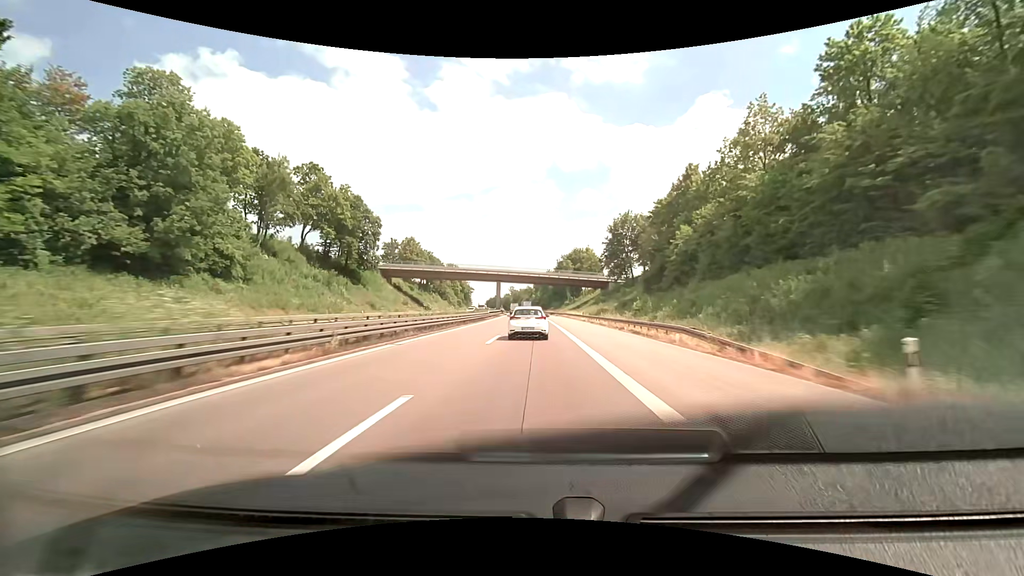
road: motorway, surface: asphalt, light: Day
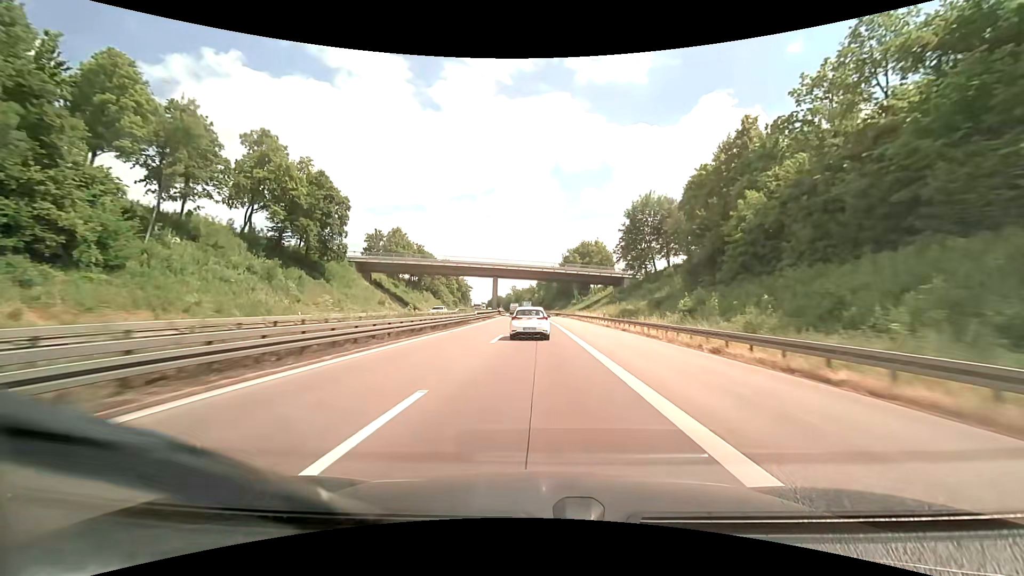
(-0.1, +17.4) m; 0°
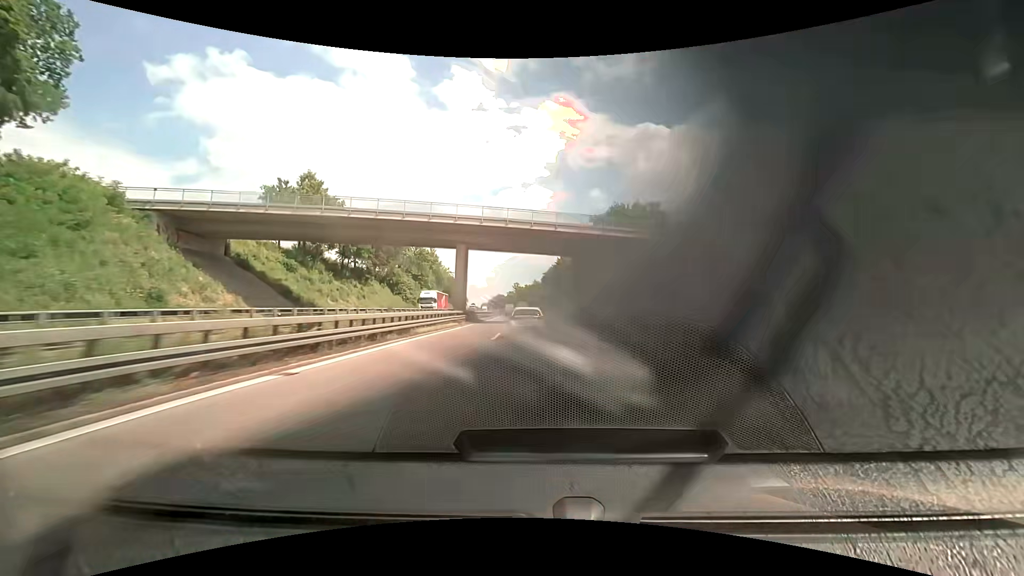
(-0.3, +51.8) m; -1°
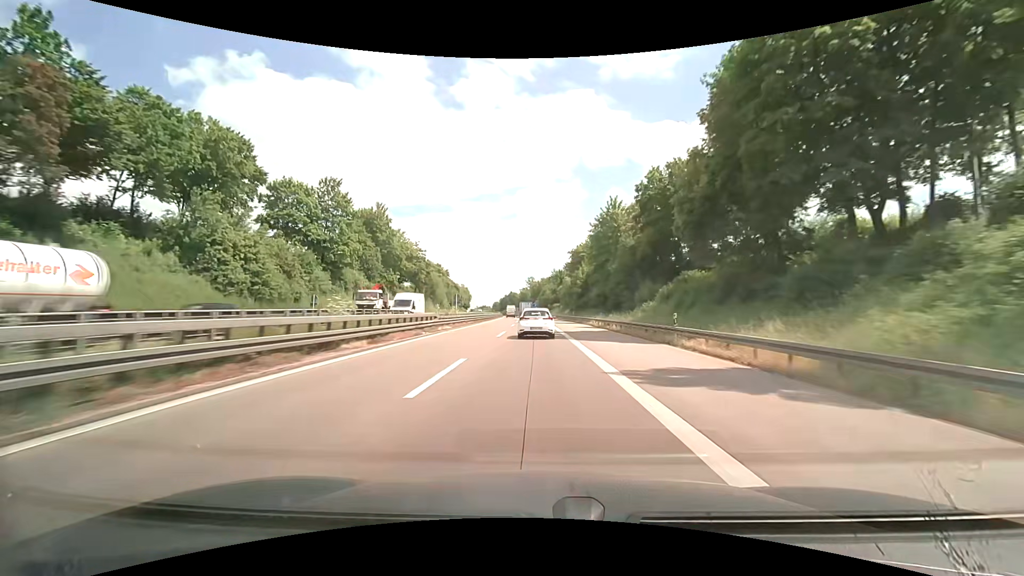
(-1.0, +69.0) m; -2°
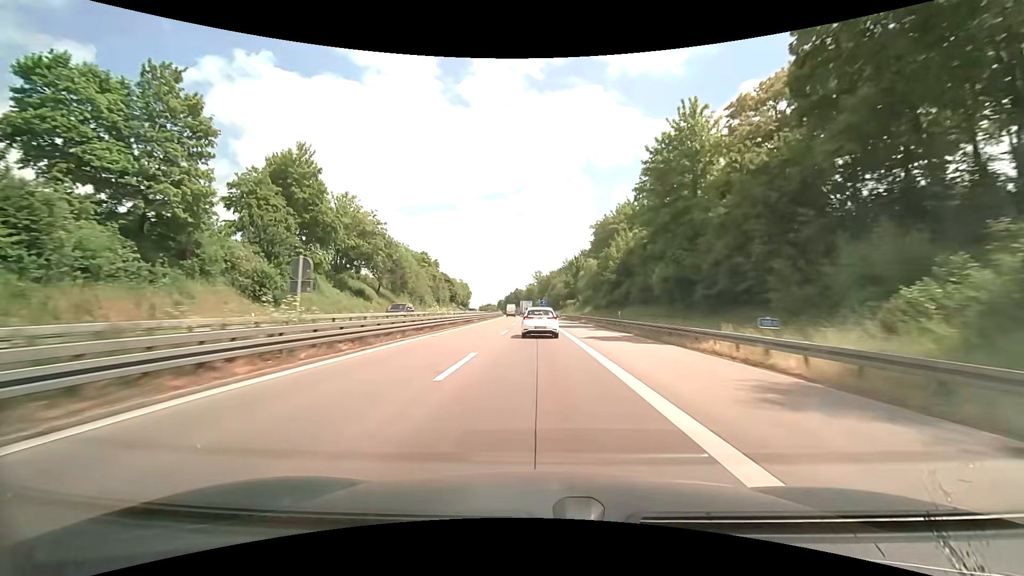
(0.0, +34.5) m; 0°
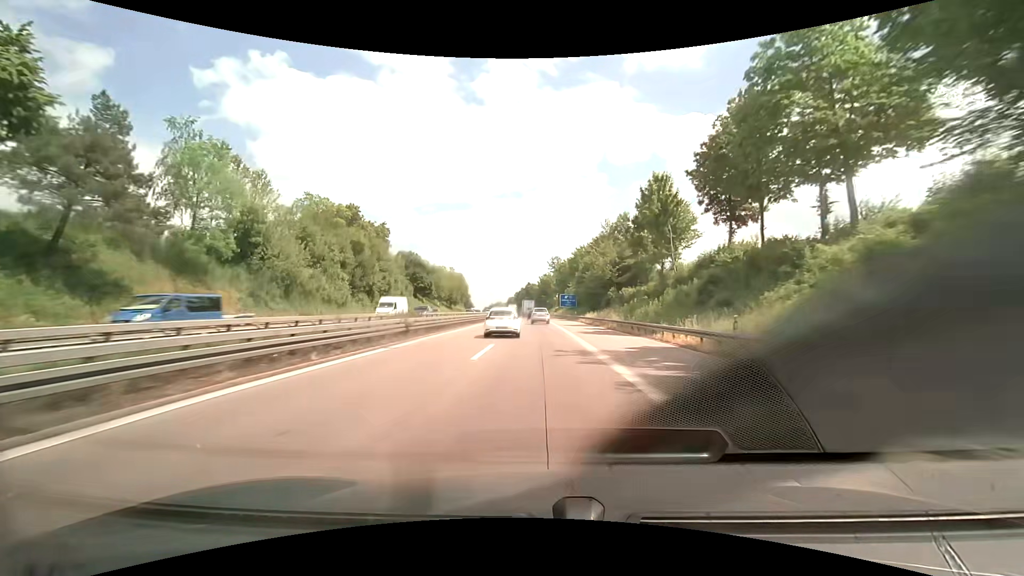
(-0.9, +67.9) m; -2°
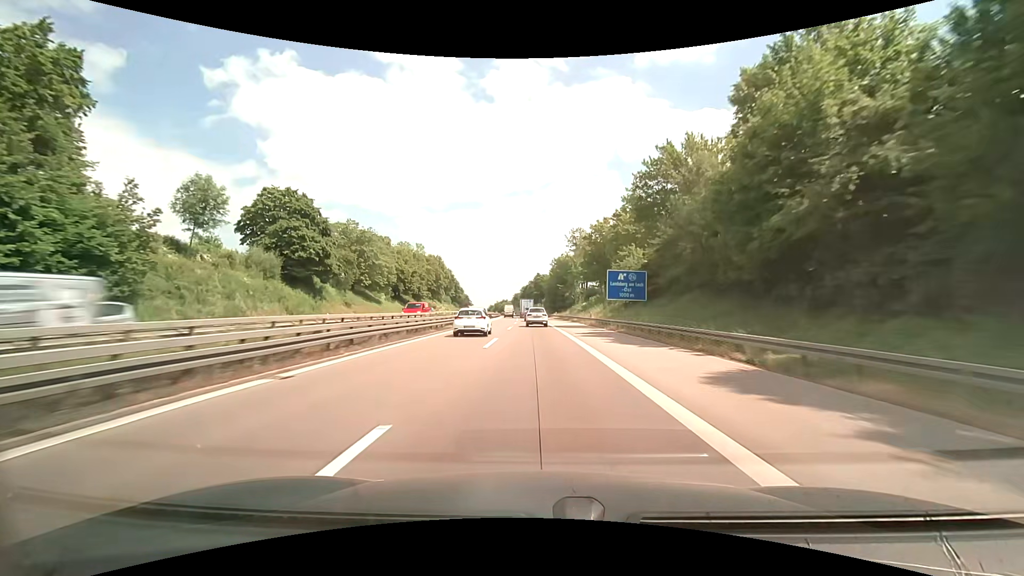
(-0.5, +67.9) m; -1°
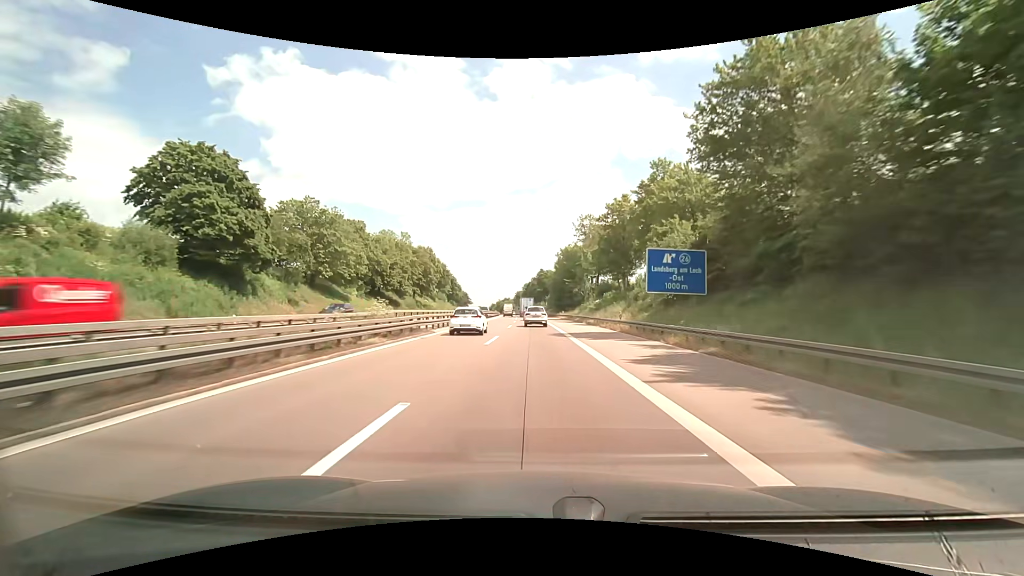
(0.0, +16.9) m; 0°
(0, +10) (0, +20) (0, +30) (0, +40) (-1, +50) (-1, +60) (-1, +70) (-2, +80) (-2, +90) (-3, +100) m
